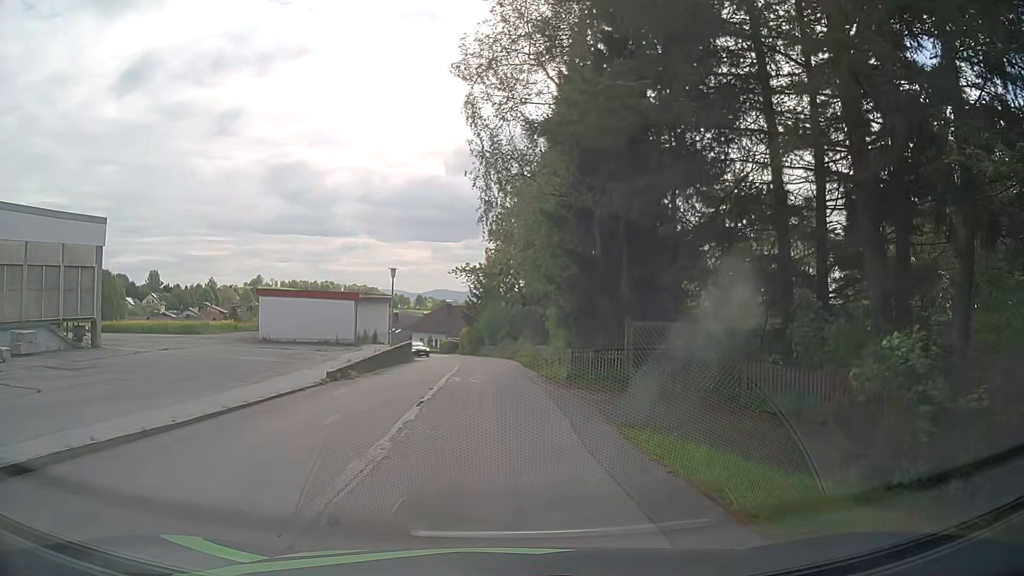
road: residential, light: Day
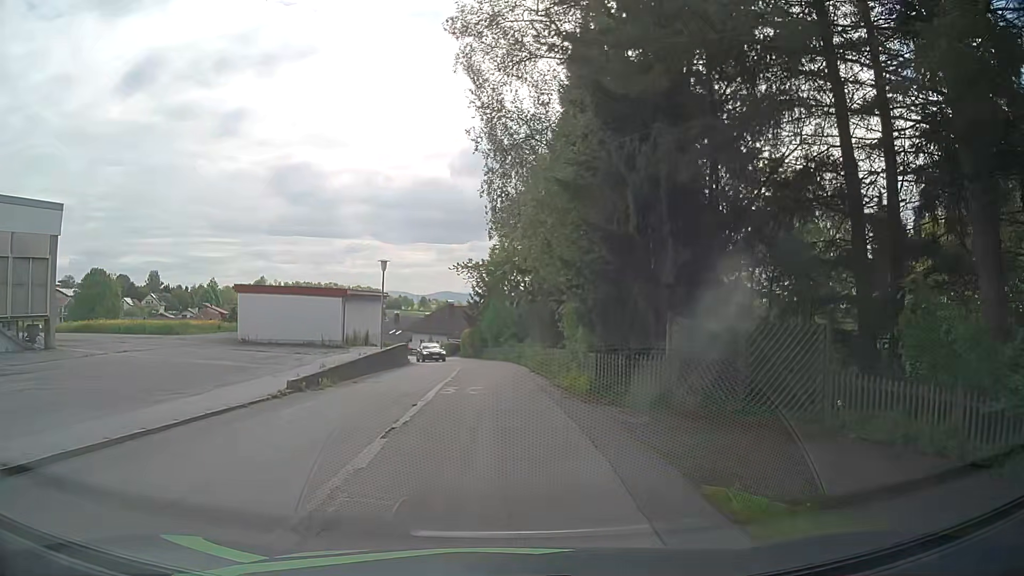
(0.0, +4.3) m; +2°
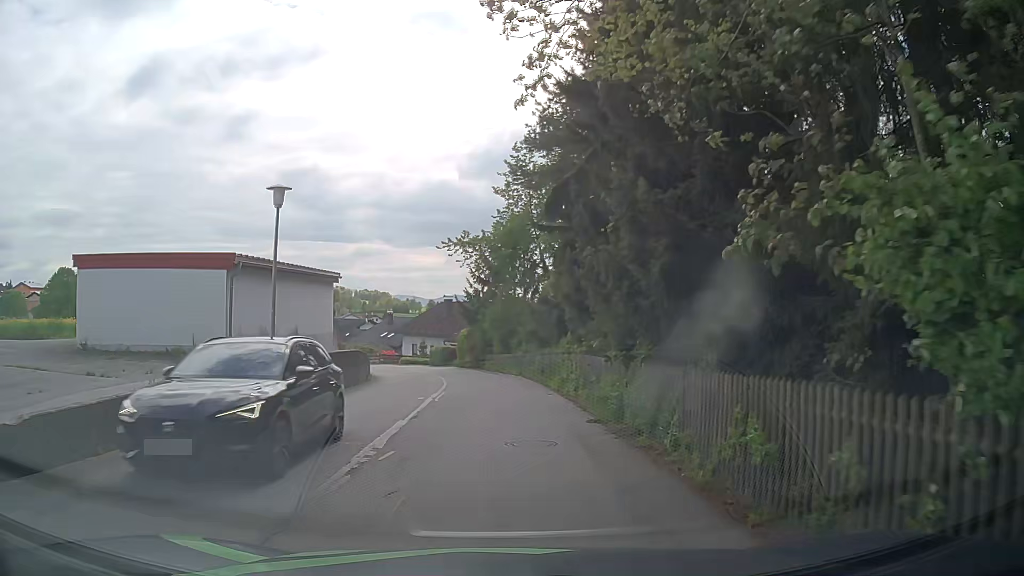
(-0.4, +16.6) m; -2°
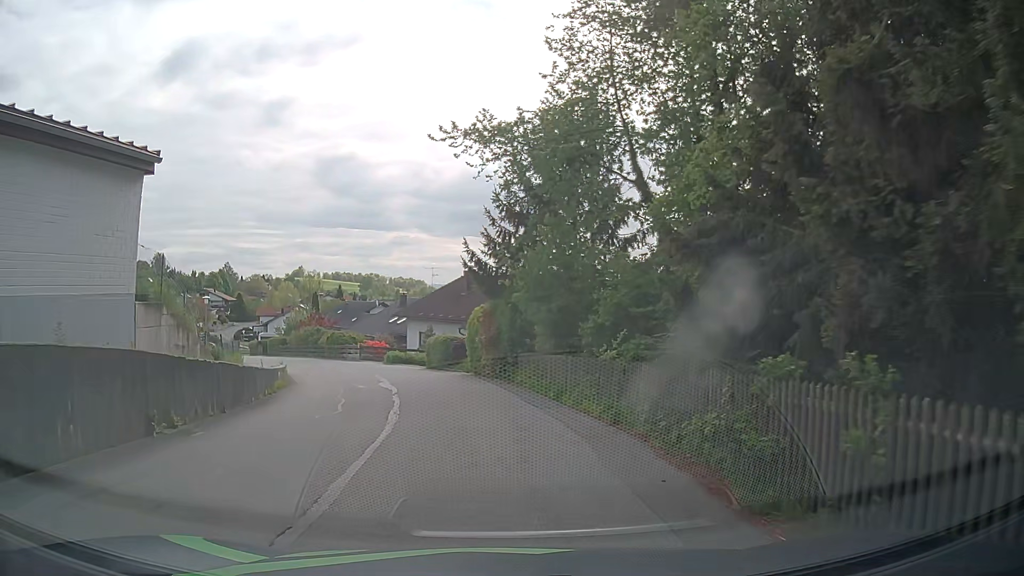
(-0.5, +20.4) m; -4°
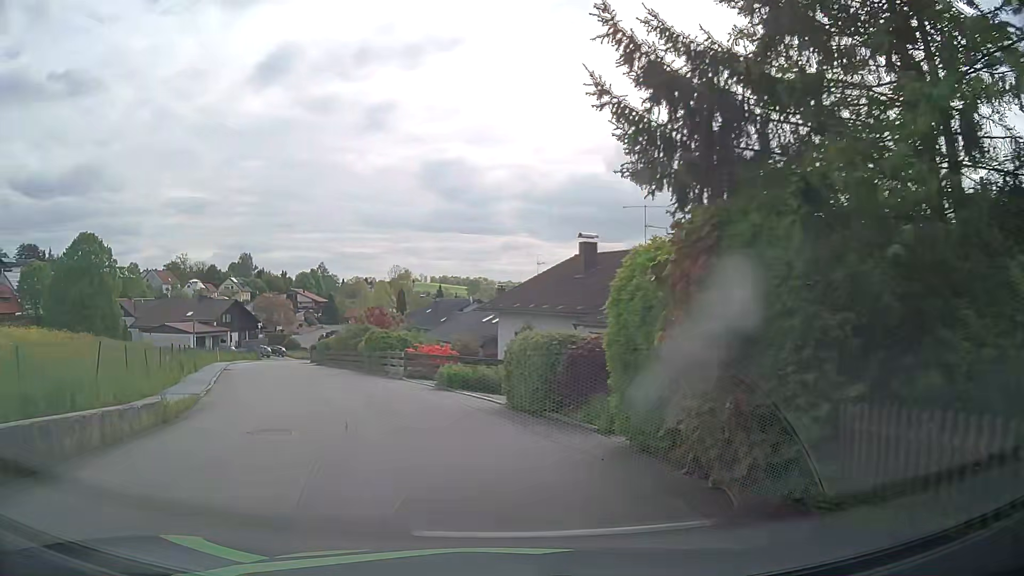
(-1.0, +16.8) m; -9°
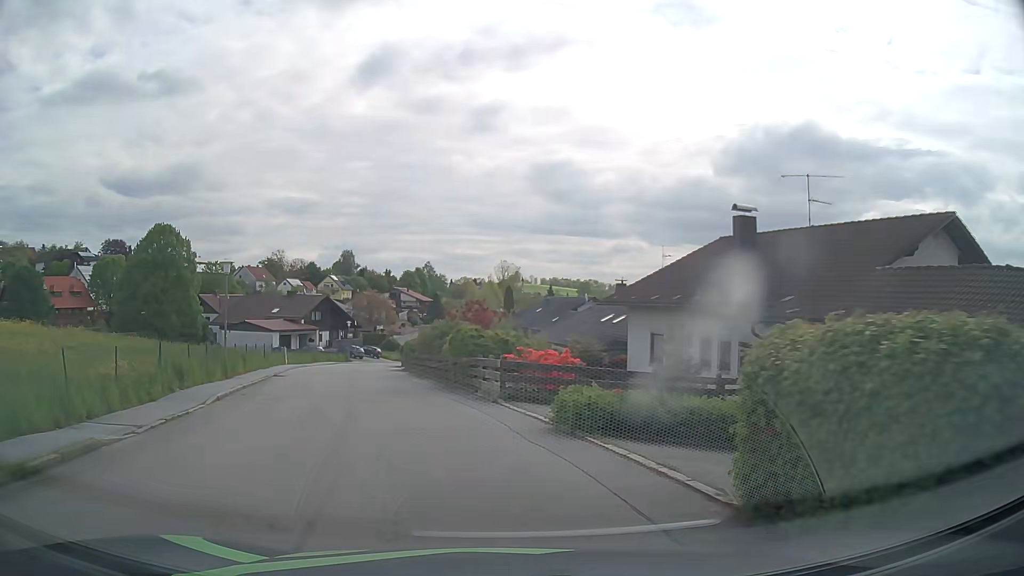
(-0.6, +8.5) m; -10°
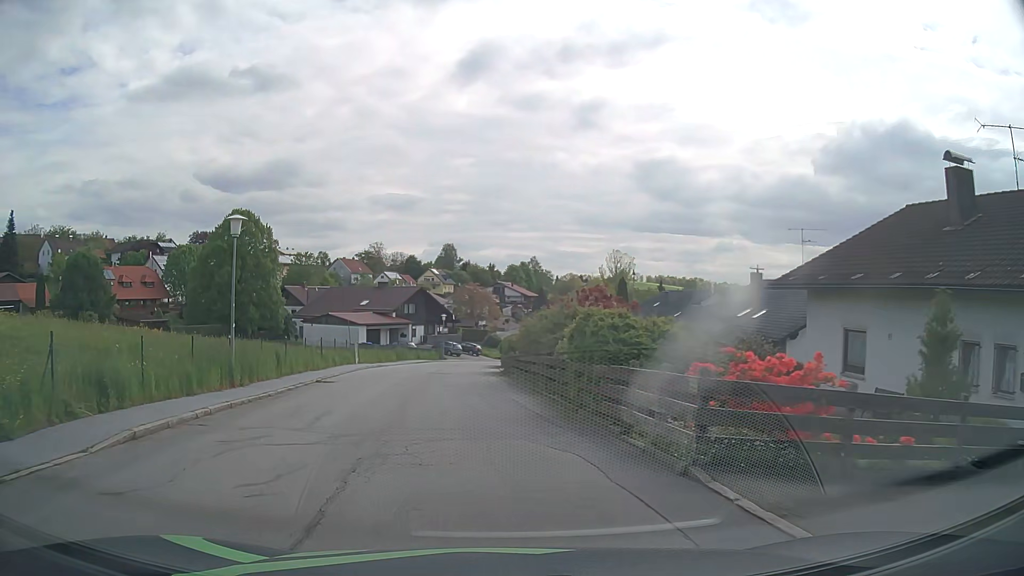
(-0.6, +8.6) m; -8°
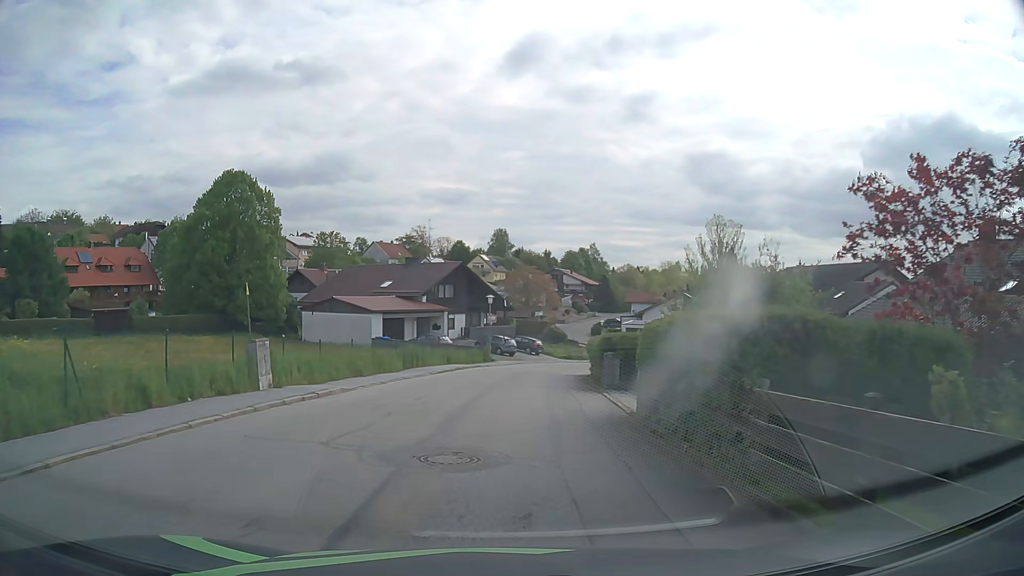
(-1.6, +22.2) m; -4°
(0, +10) (0, +20) (+1, +30) (+3, +40) (+5, +50) (+8, +59) (+13, +68) (+19, +76) (+25, +84) (+32, +91) m
